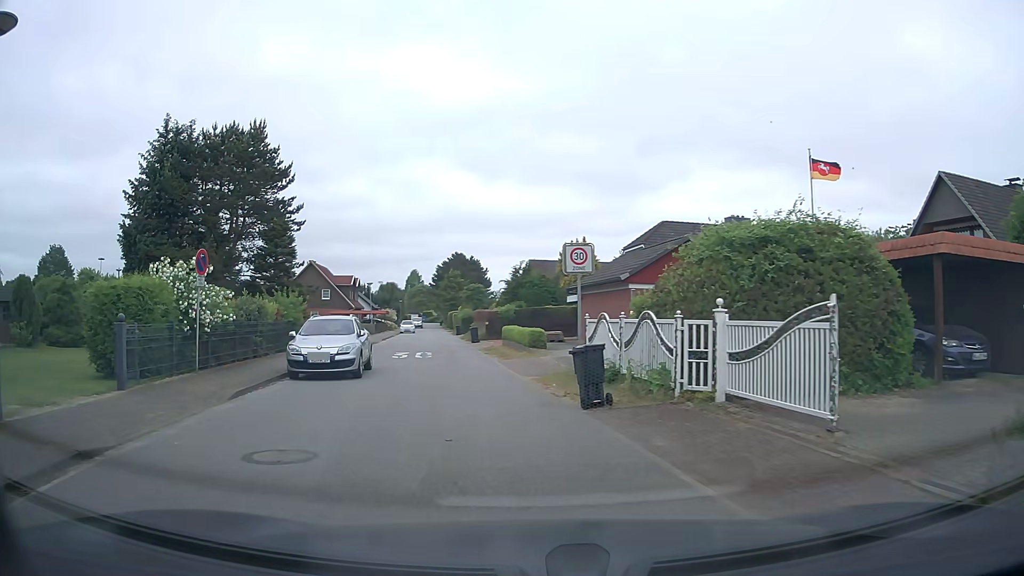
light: Day
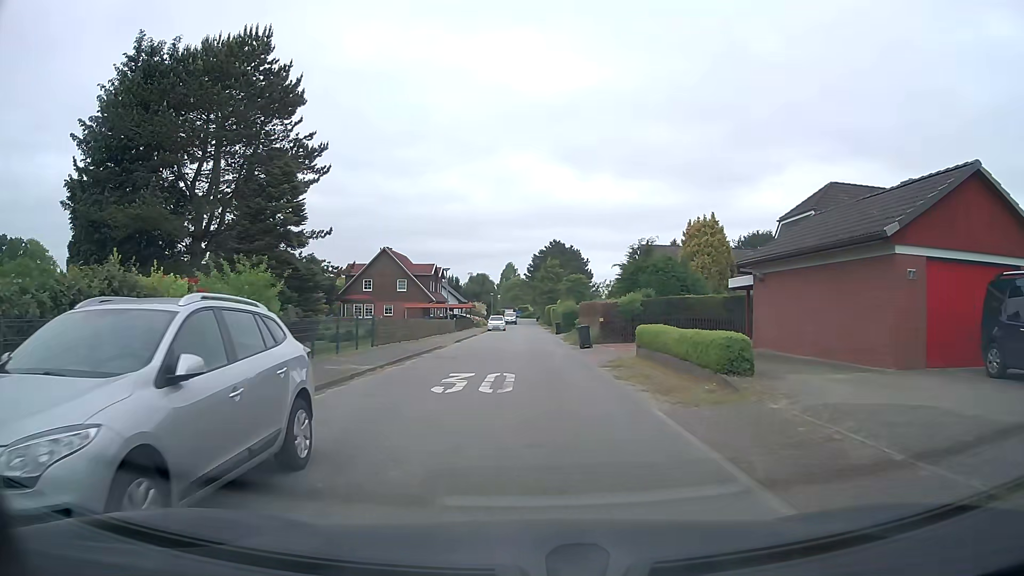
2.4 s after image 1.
(-1.3, +13.1) m; -8°
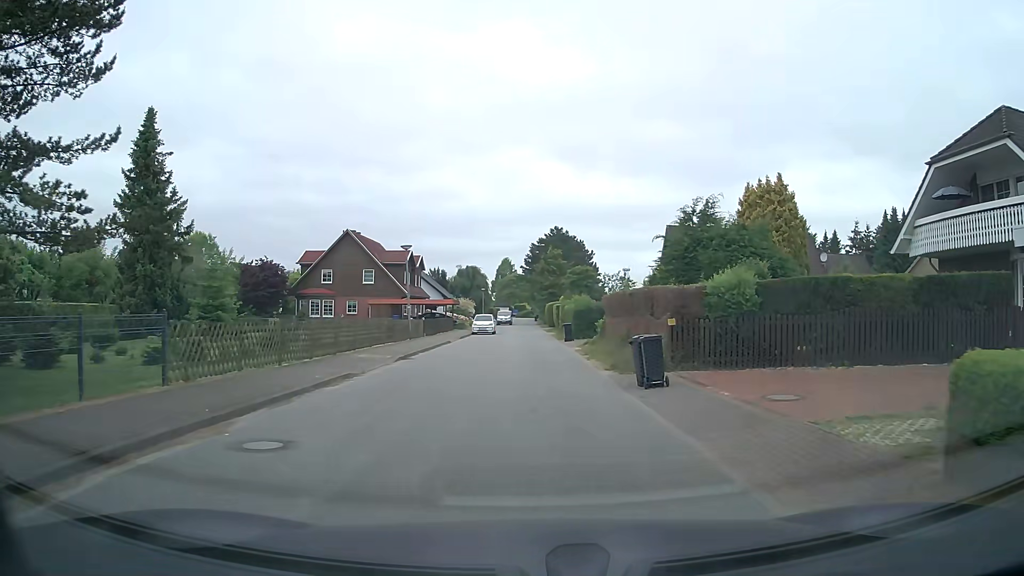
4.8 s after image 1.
(-0.2, +15.6) m; -1°
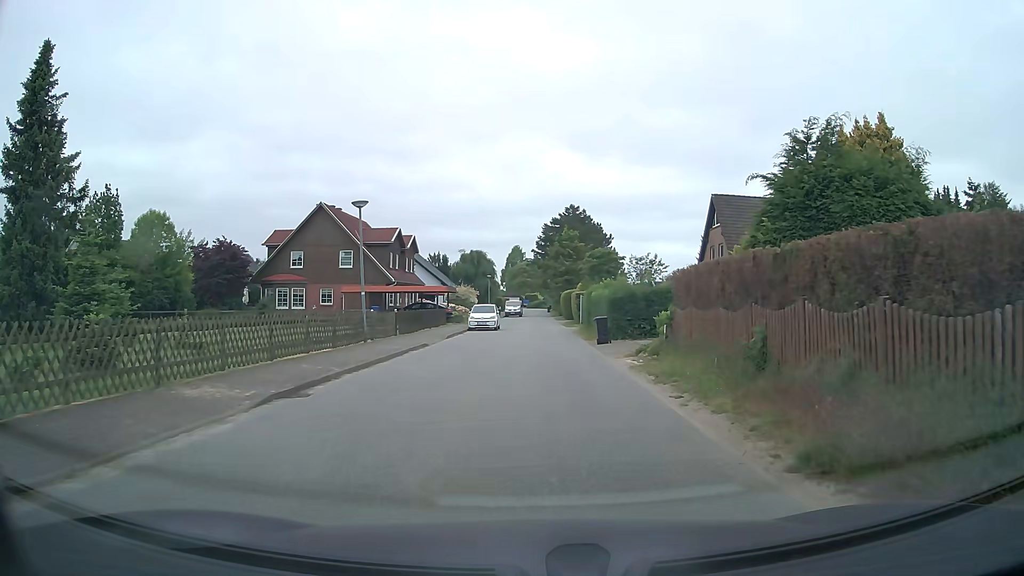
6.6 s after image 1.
(0.0, +11.4) m; -1°
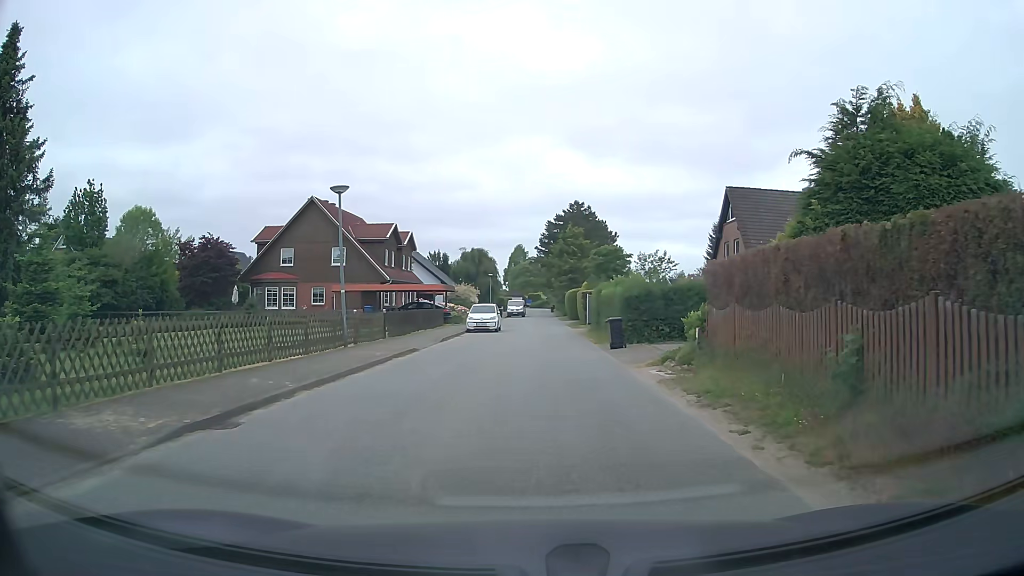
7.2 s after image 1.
(0.0, +2.8) m; 0°
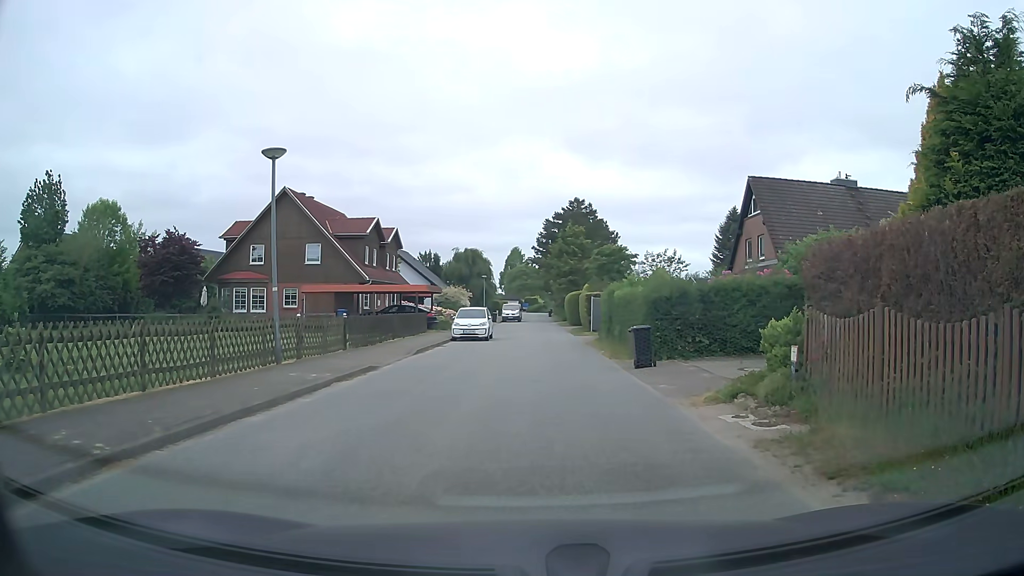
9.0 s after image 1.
(0.0, +5.0) m; +1°
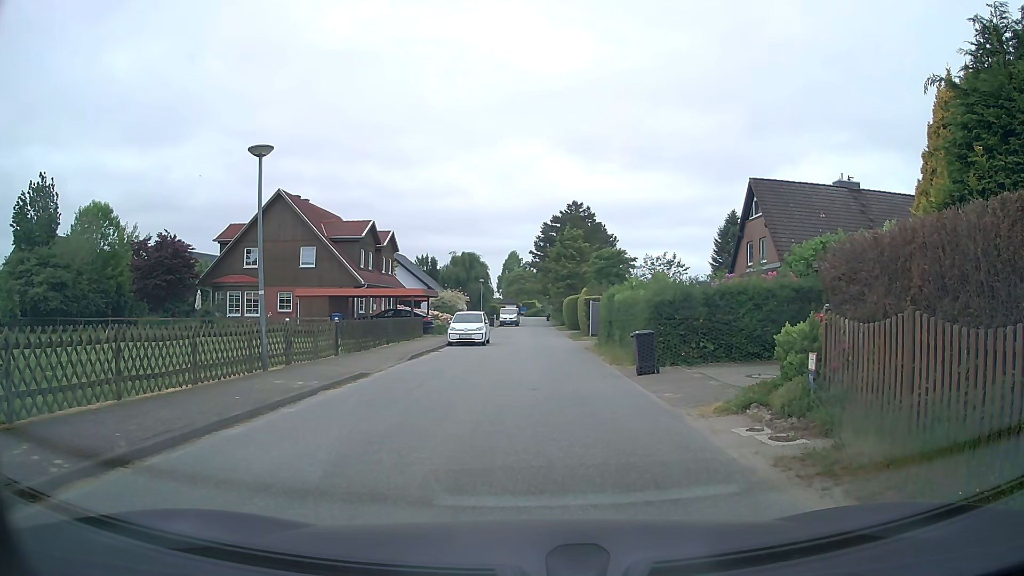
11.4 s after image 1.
(0.0, +0.7) m; 0°
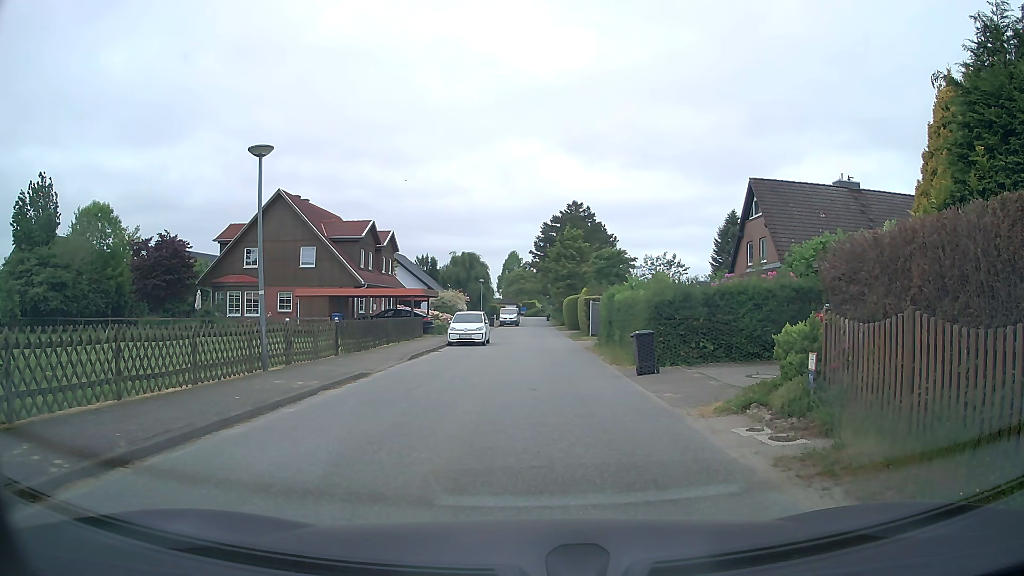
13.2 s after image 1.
(0.0, 0.0) m; 0°
